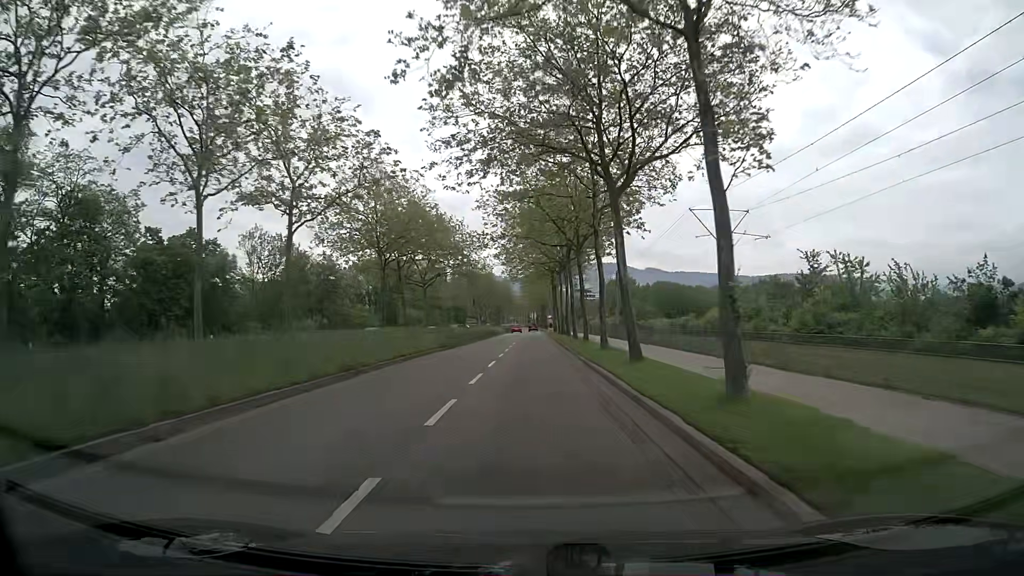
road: secondary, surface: asphalt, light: Day
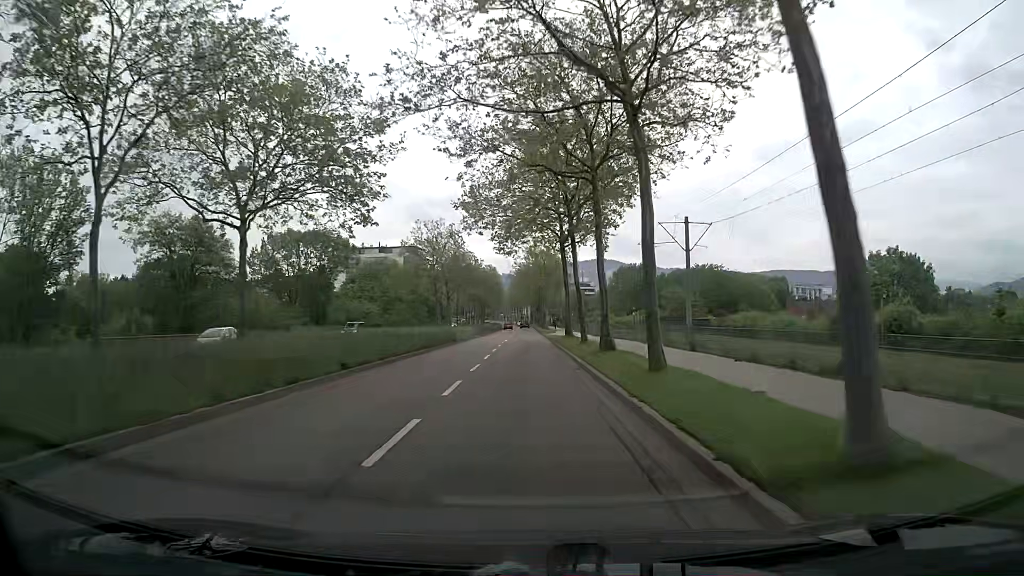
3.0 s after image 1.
(+0.1, +38.7) m; 0°
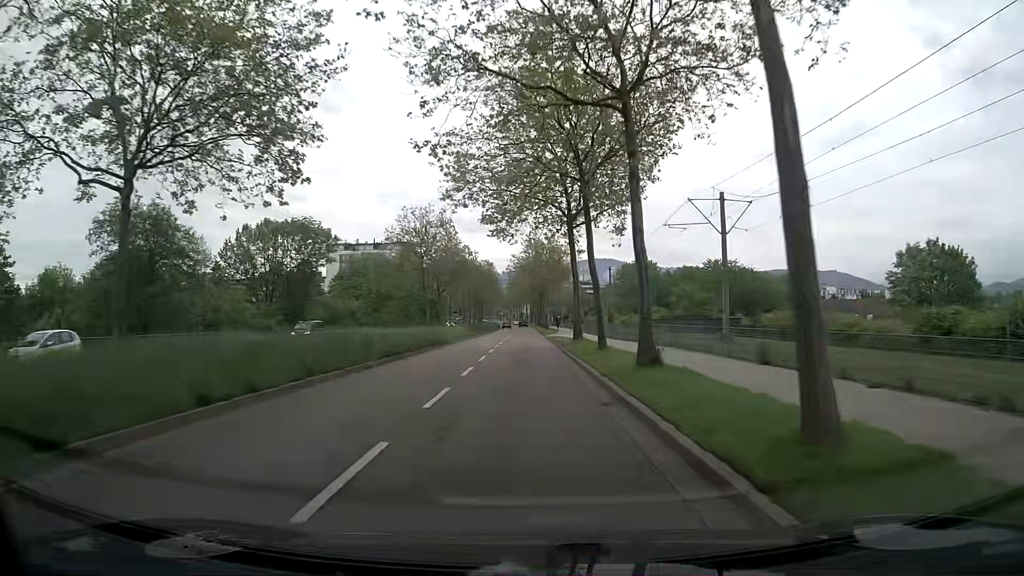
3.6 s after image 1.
(0.0, +7.8) m; 0°
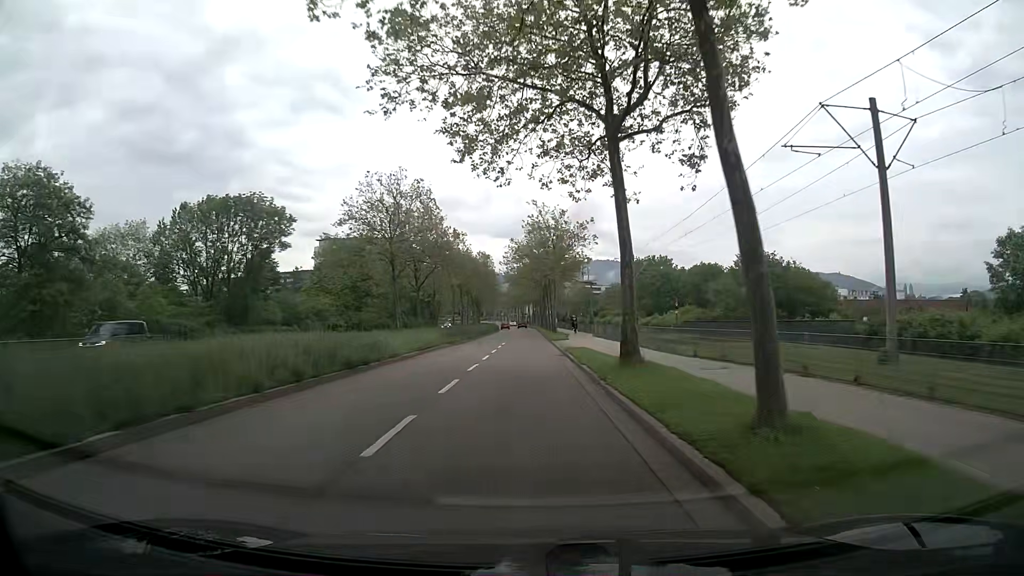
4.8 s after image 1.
(0.0, +15.8) m; 0°
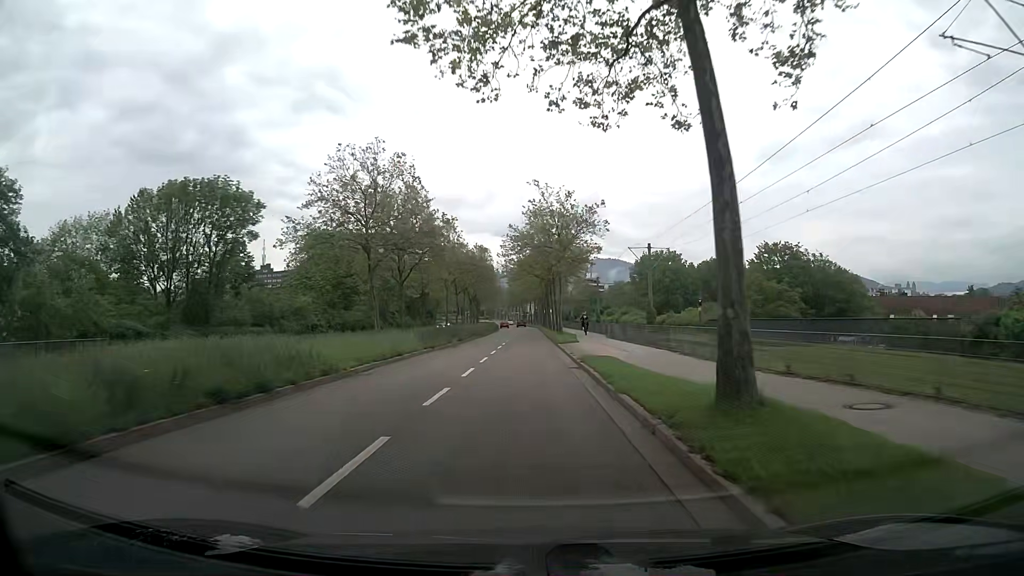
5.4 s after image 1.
(-0.1, +7.9) m; -1°
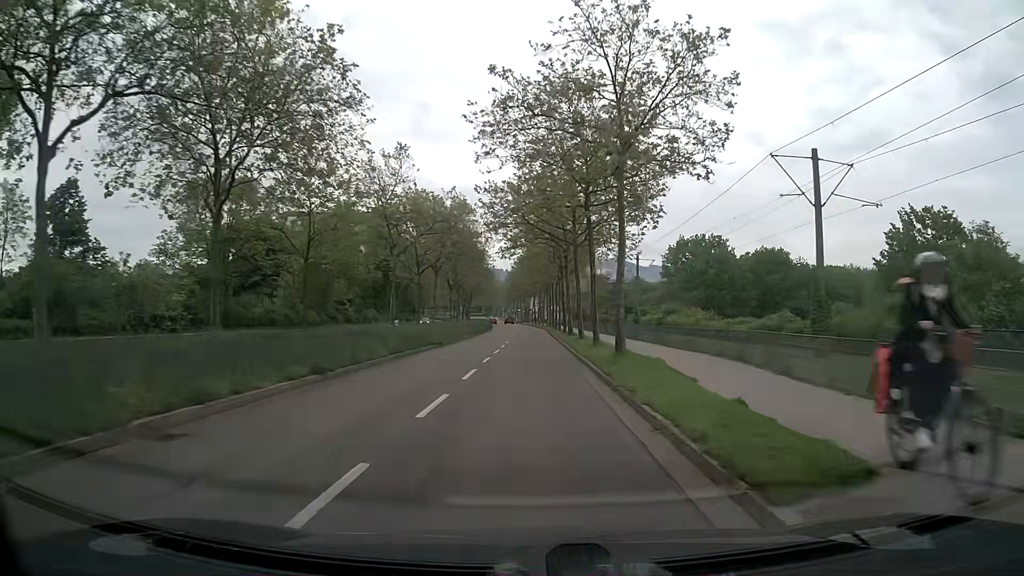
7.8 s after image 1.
(0.0, +31.6) m; 0°
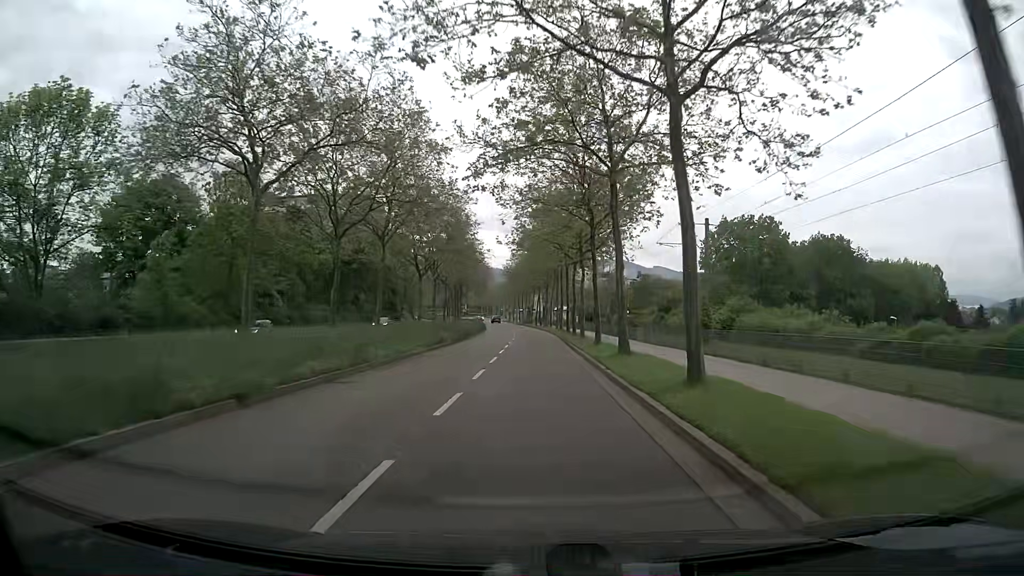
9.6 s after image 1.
(-0.1, +23.8) m; 0°
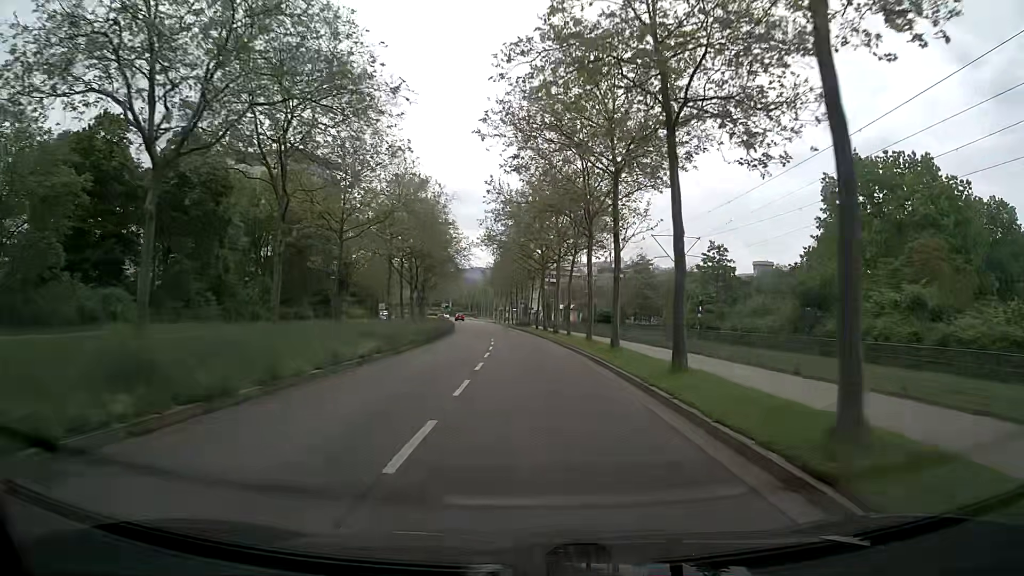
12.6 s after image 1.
(0.0, +39.7) m; 0°
(0, +10) (0, +20) (0, +30) (-1, +40) (-1, +50) (-2, +60) (-3, +70) (-4, +80) (-5, +90) (-6, +100) m
